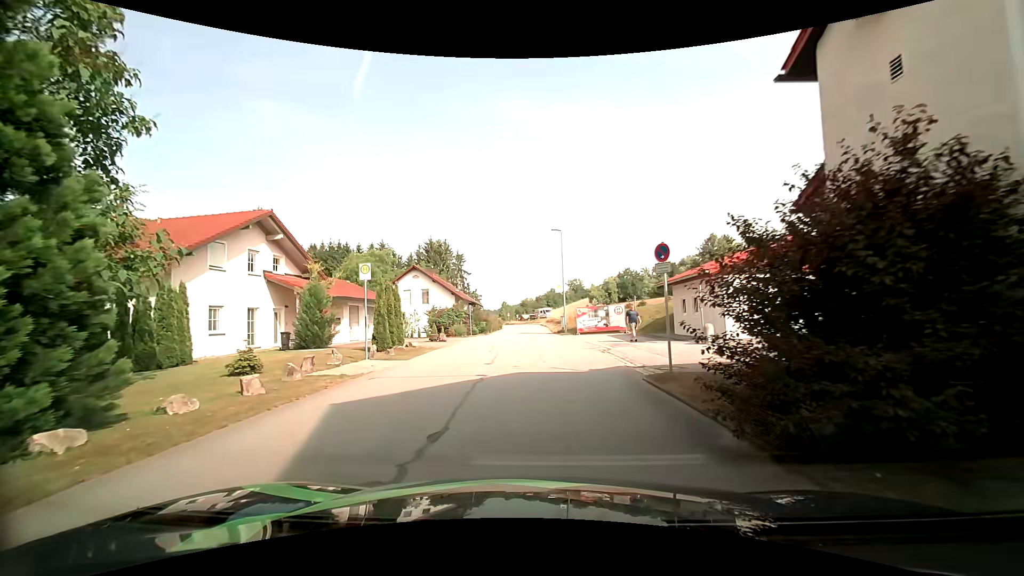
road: residential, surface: asphalt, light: Day
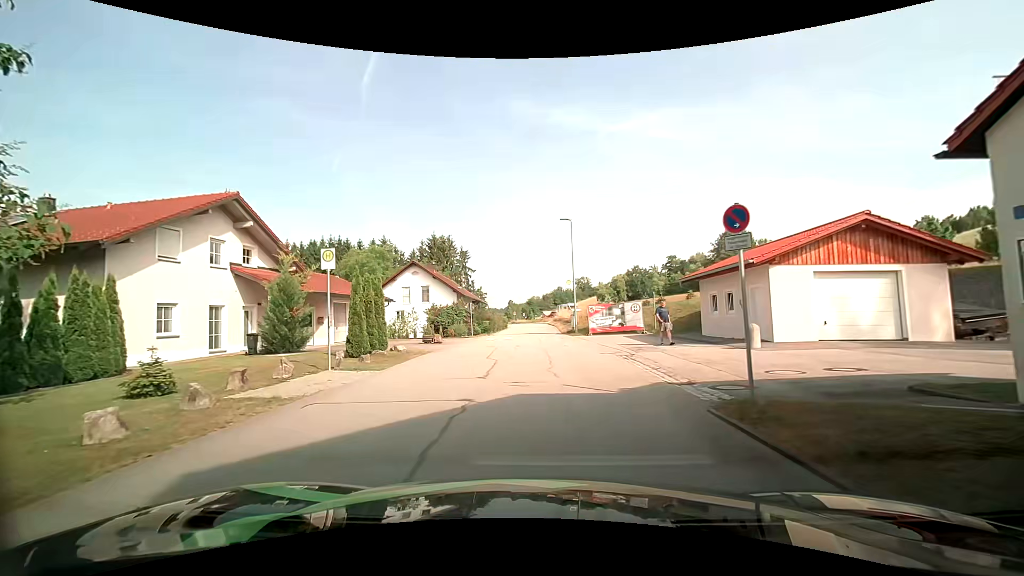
(0.0, +3.6) m; -1°
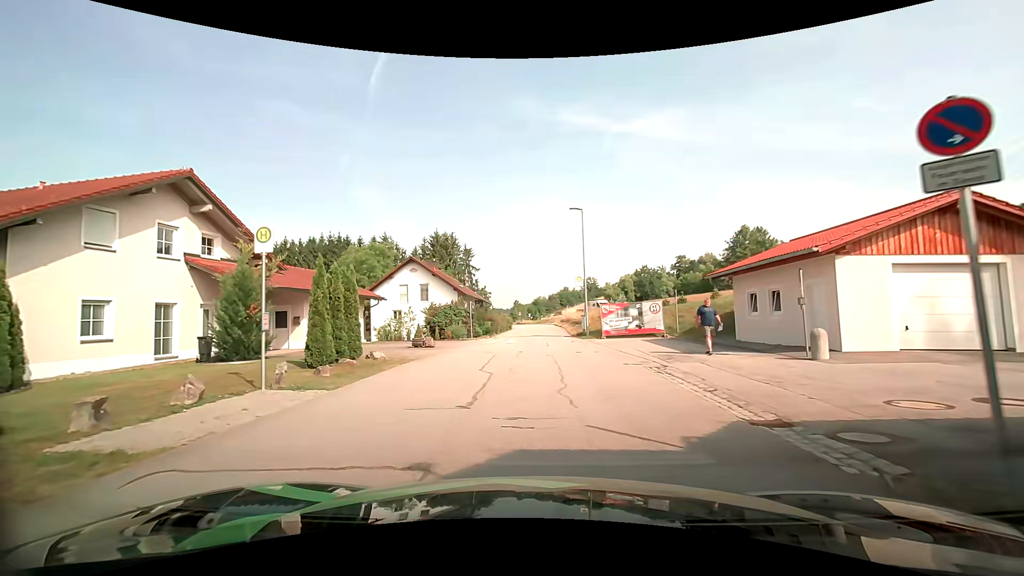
(0.0, +3.5) m; +1°
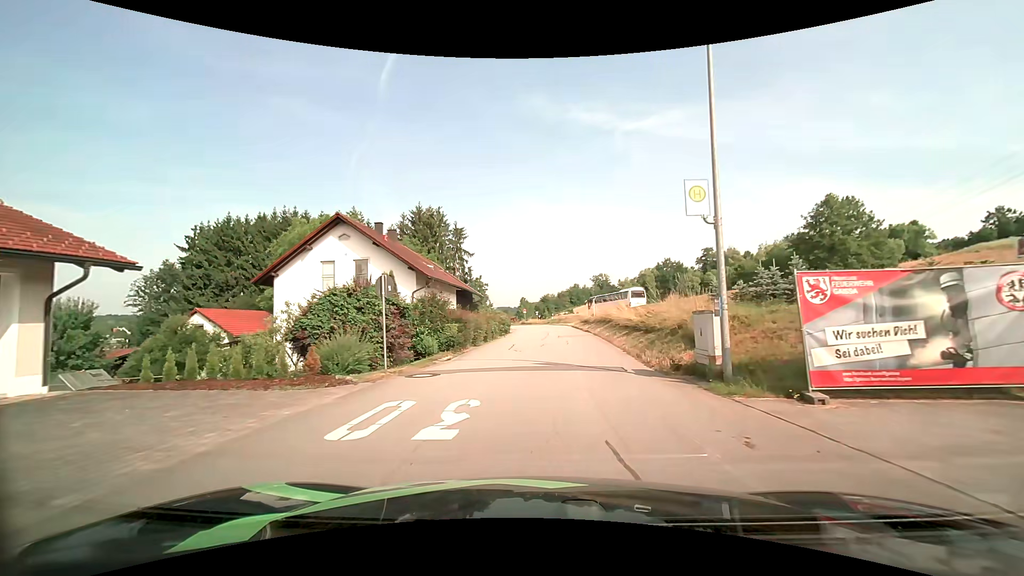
(-0.7, +21.0) m; -2°
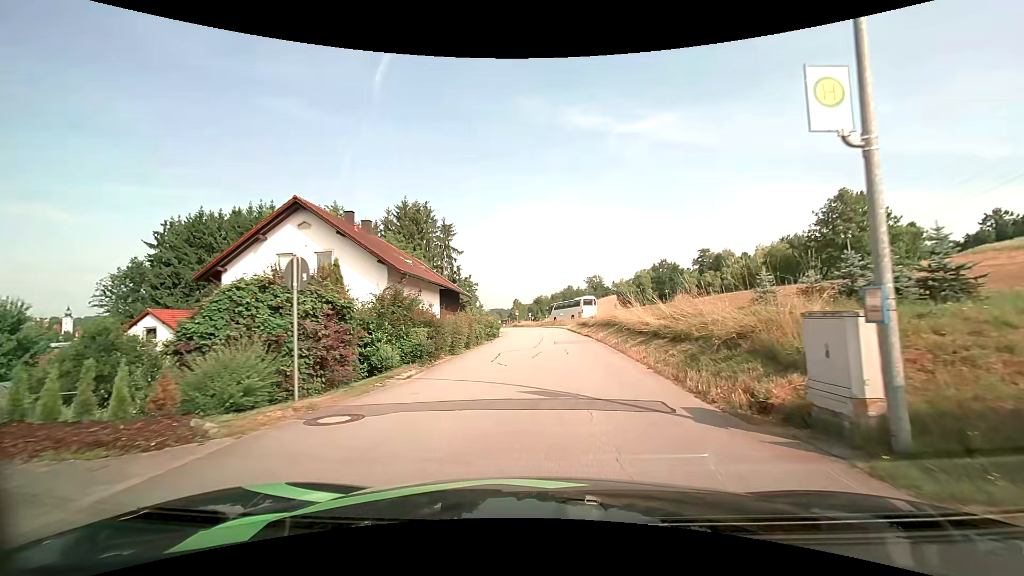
(0.0, +4.4) m; +1°
